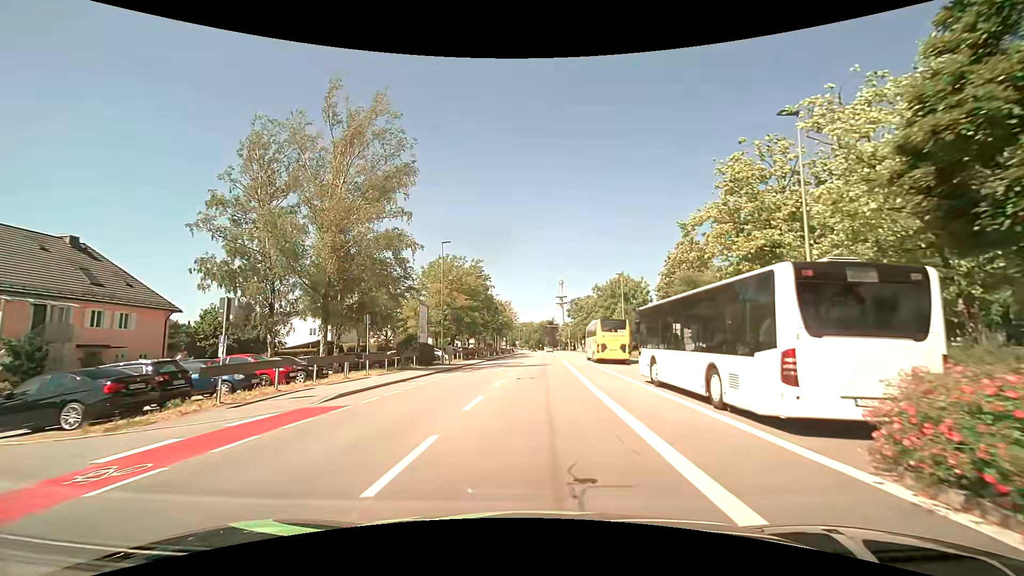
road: tertiary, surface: asphalt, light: Day
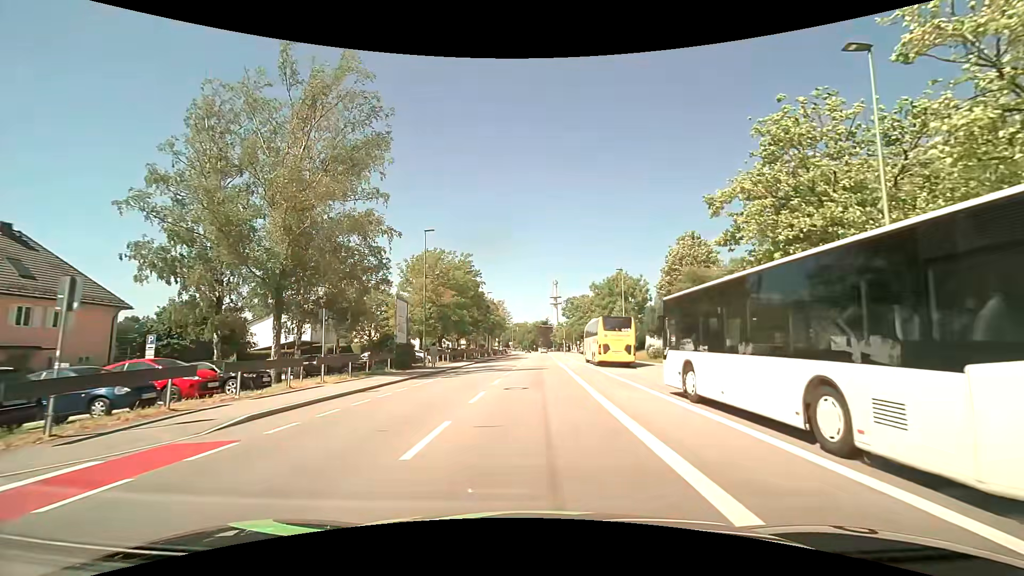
(0.0, +4.5) m; +2°
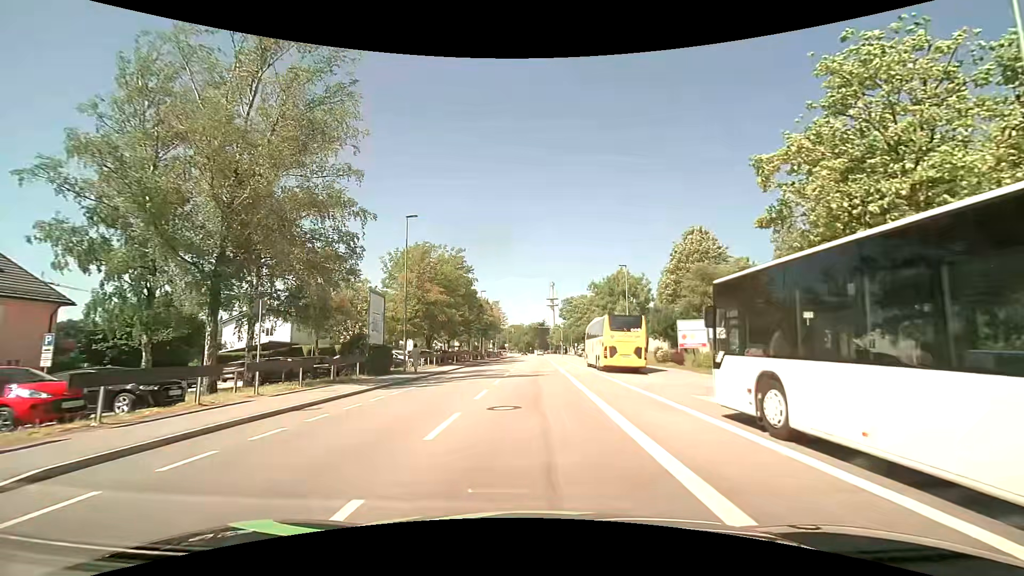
(0.0, +4.5) m; 0°
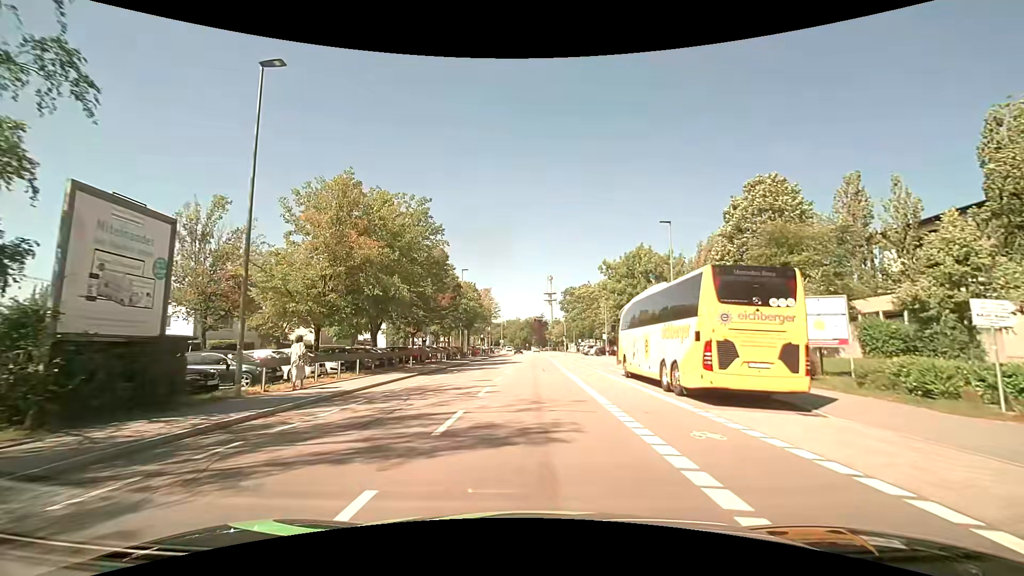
(0.0, +17.9) m; 0°
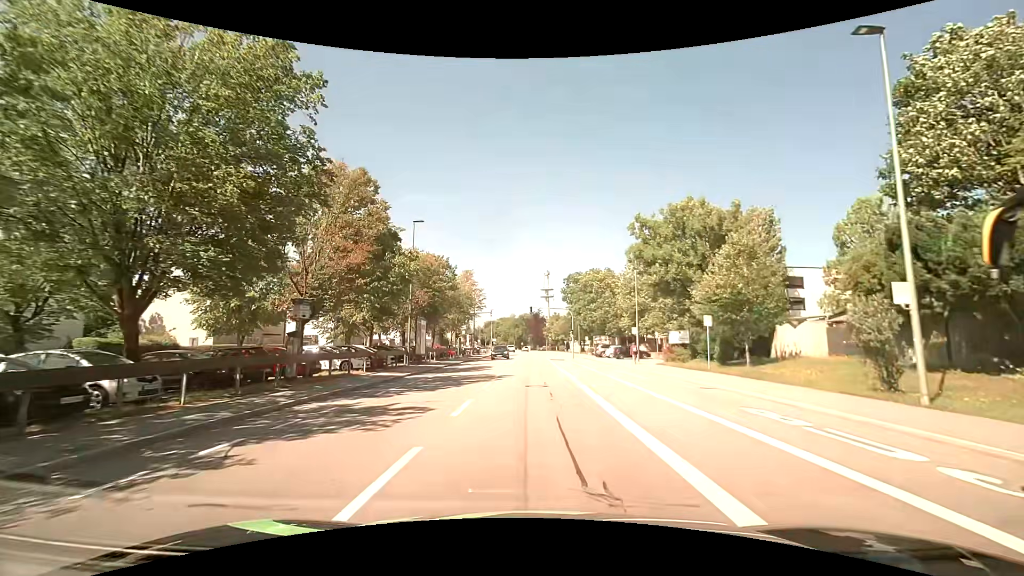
(+0.1, +22.1) m; +1°
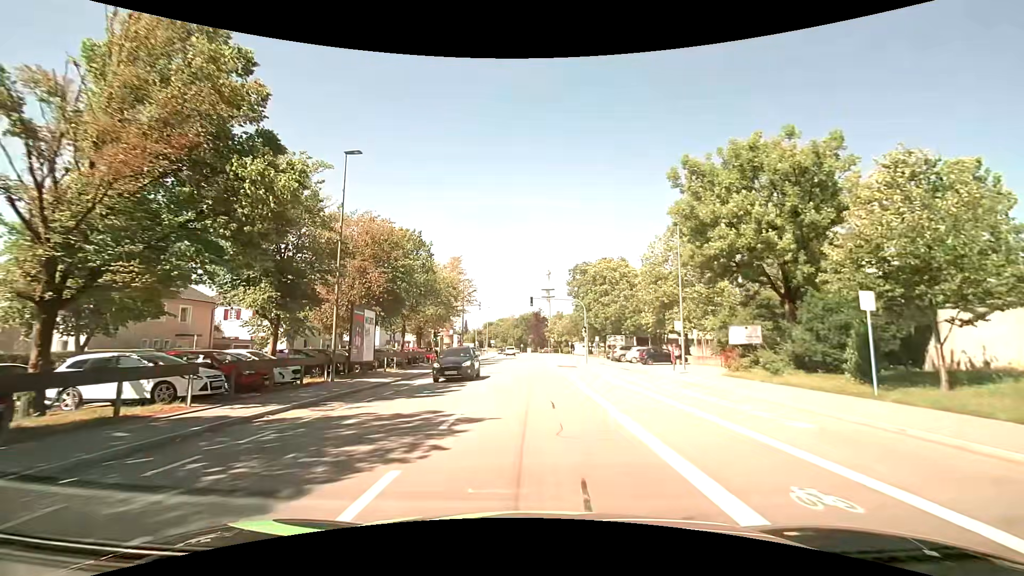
(0.0, +13.2) m; 0°
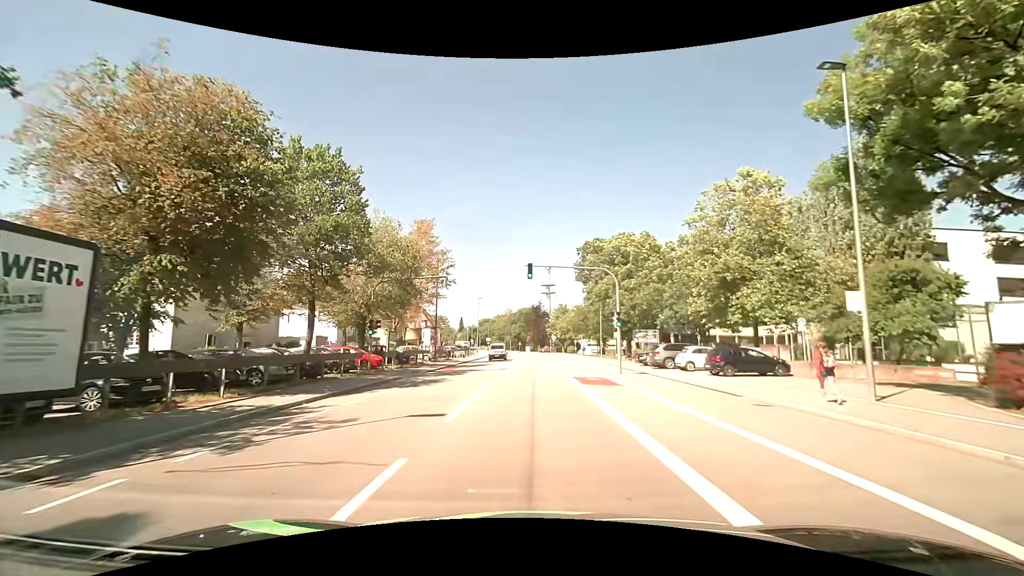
(0.0, +17.4) m; 0°
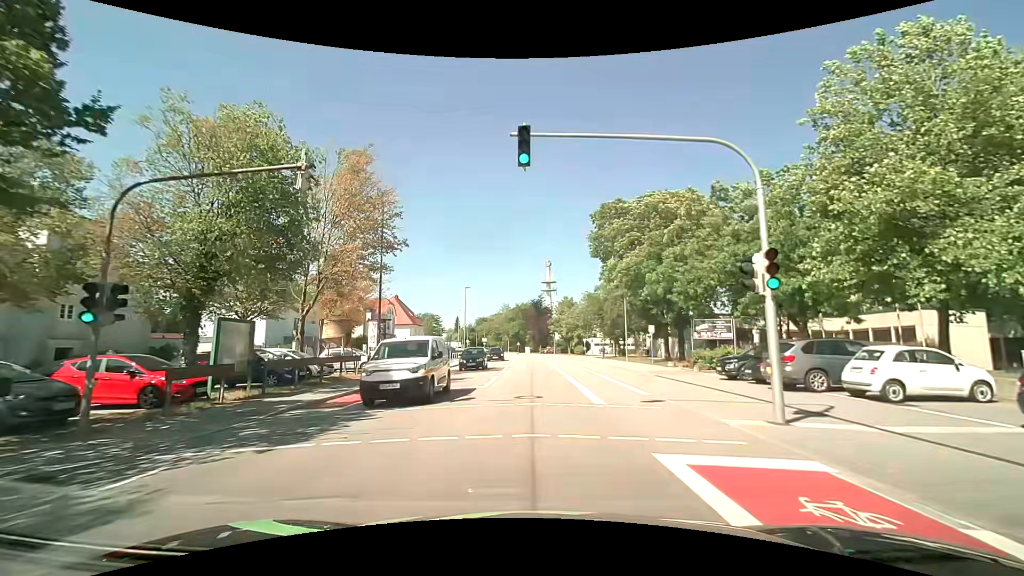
(+0.1, +17.4) m; 0°
(0, +10) (0, +20) (0, +30) (0, +40) (+1, +50) (+1, +60) (0, +70) (0, +80) (-1, +90) (-2, +100) m
